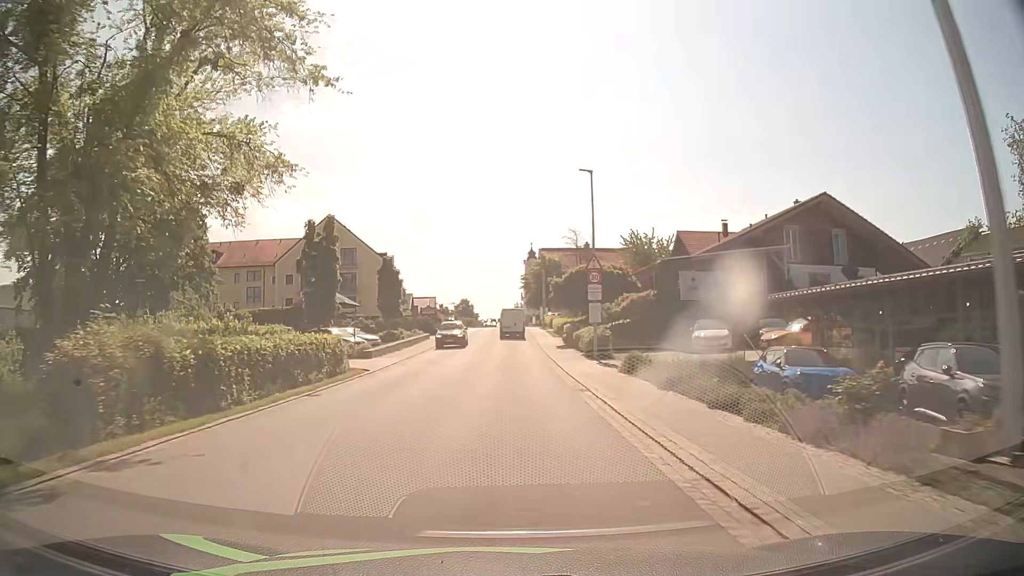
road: secondary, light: Day
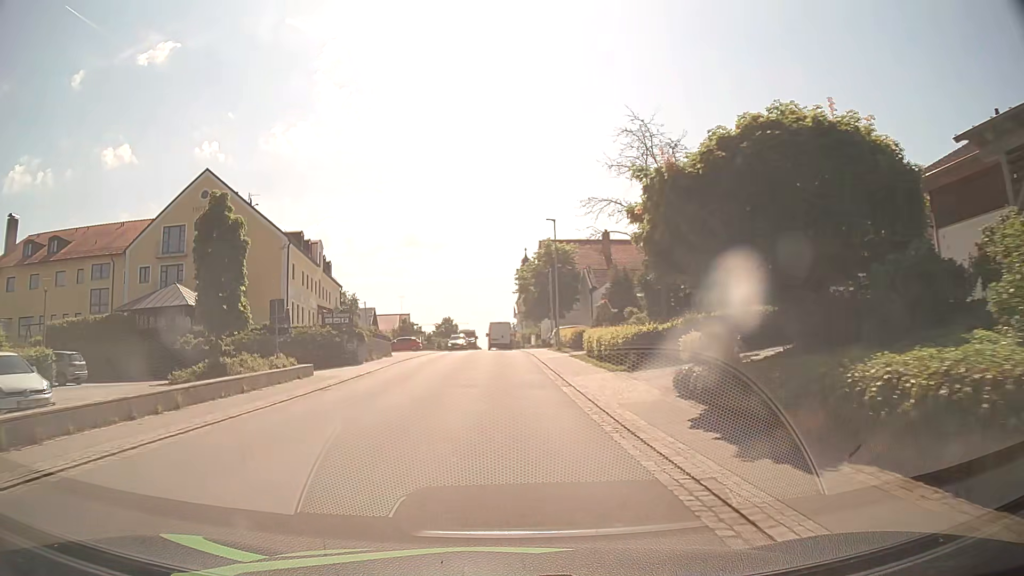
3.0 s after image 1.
(0.0, +32.6) m; 0°
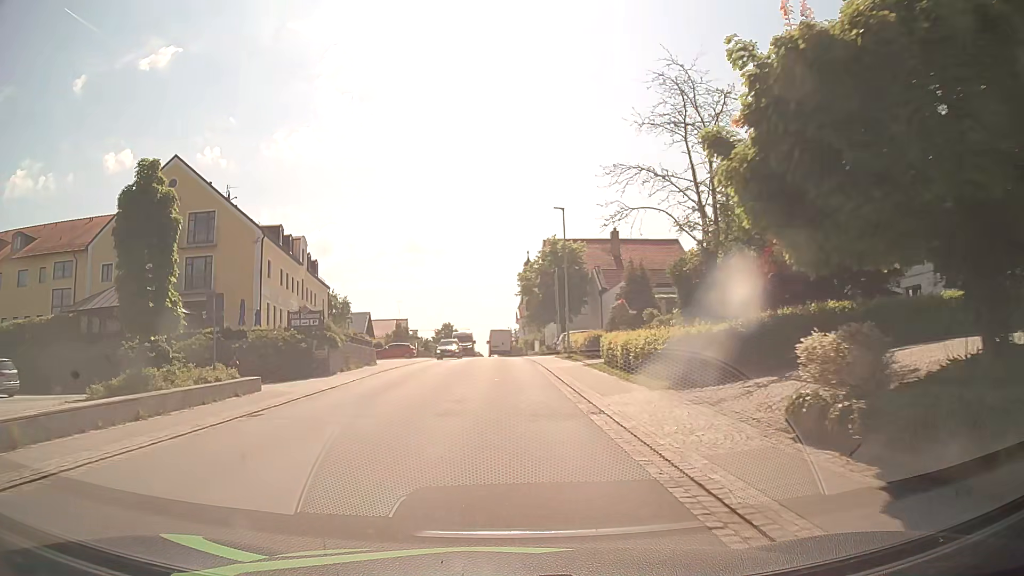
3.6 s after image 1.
(0.0, +5.6) m; 0°
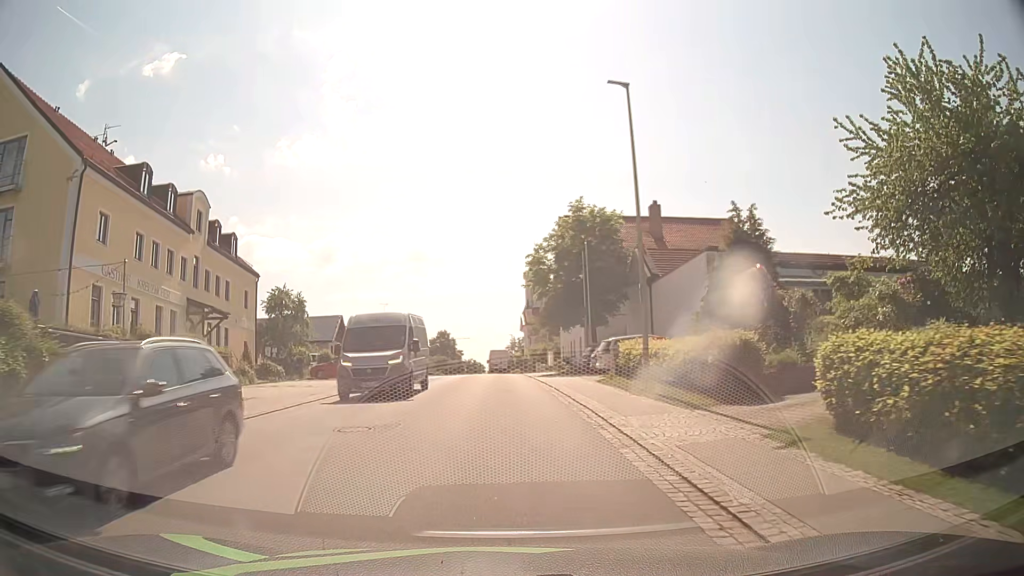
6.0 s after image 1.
(-0.1, +20.1) m; 0°
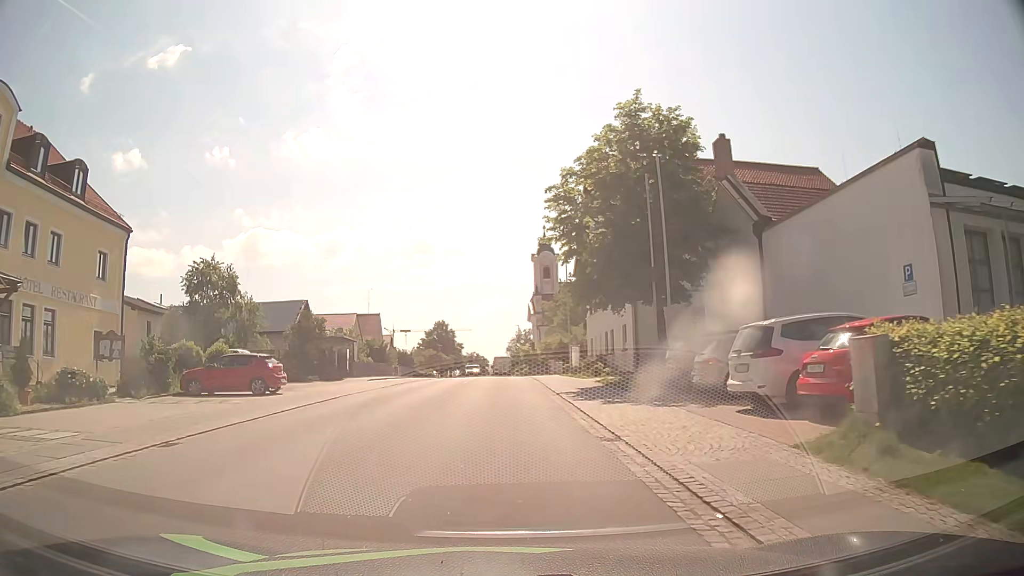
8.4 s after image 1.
(-0.2, +18.0) m; -1°
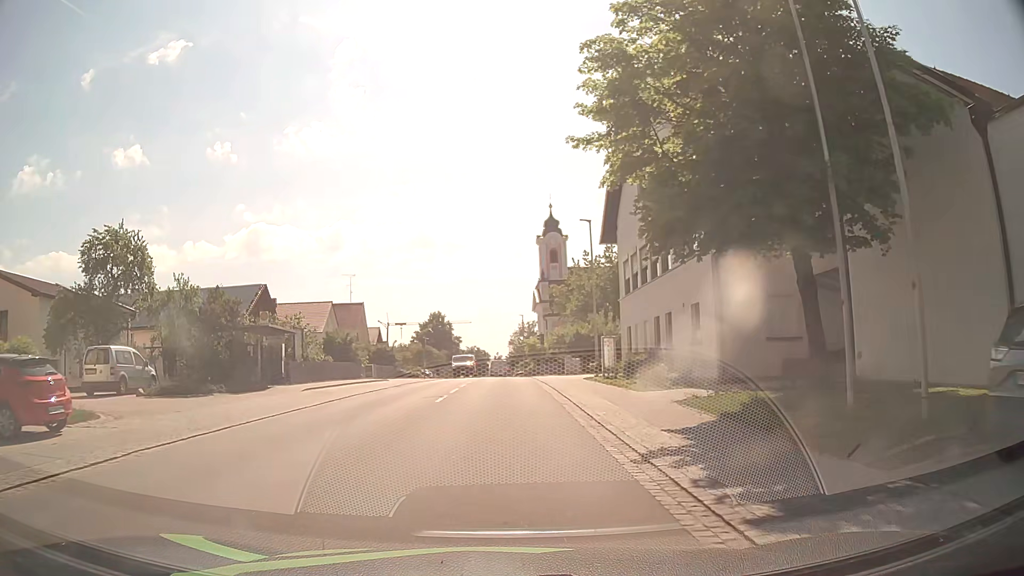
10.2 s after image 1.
(+0.1, +13.3) m; +1°
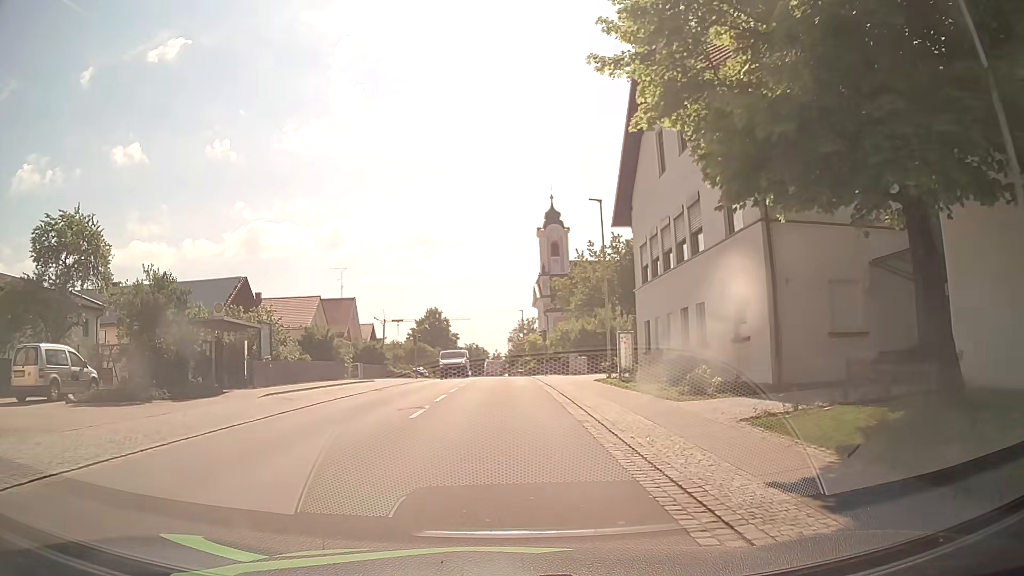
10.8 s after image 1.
(0.0, +4.5) m; -1°
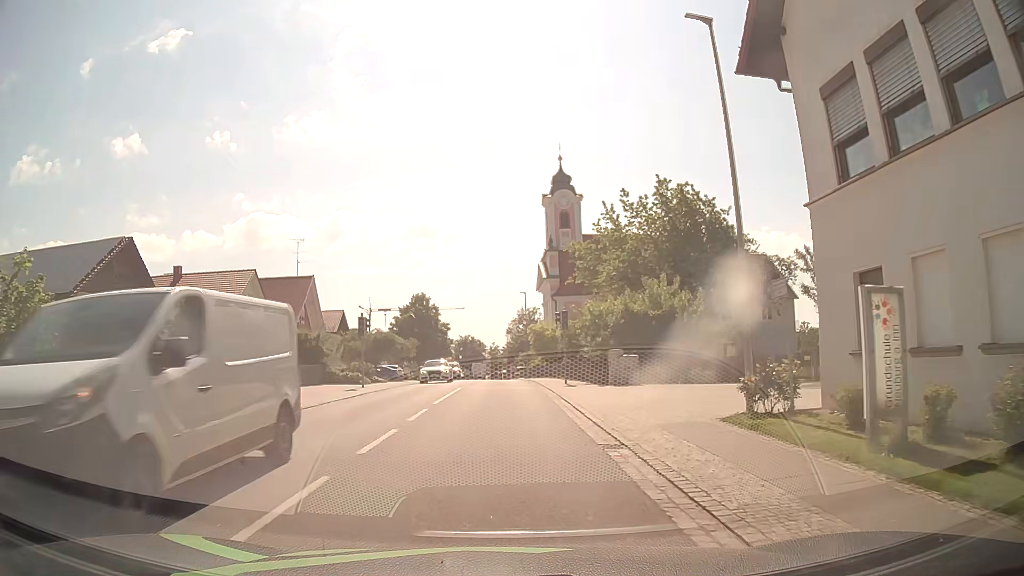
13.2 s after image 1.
(0.0, +18.1) m; 0°
(0, +10) (0, +20) (0, +30) (0, +40) (0, +50) (-1, +60) (-1, +70) (-2, +80) (-2, +90) (-3, +100) m
